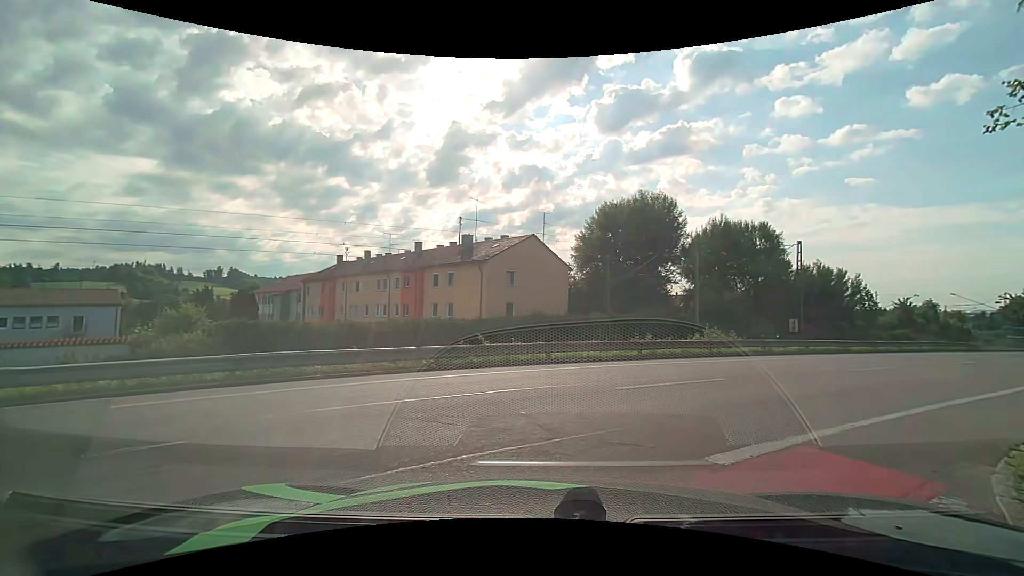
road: unclassified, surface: asphalt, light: Day
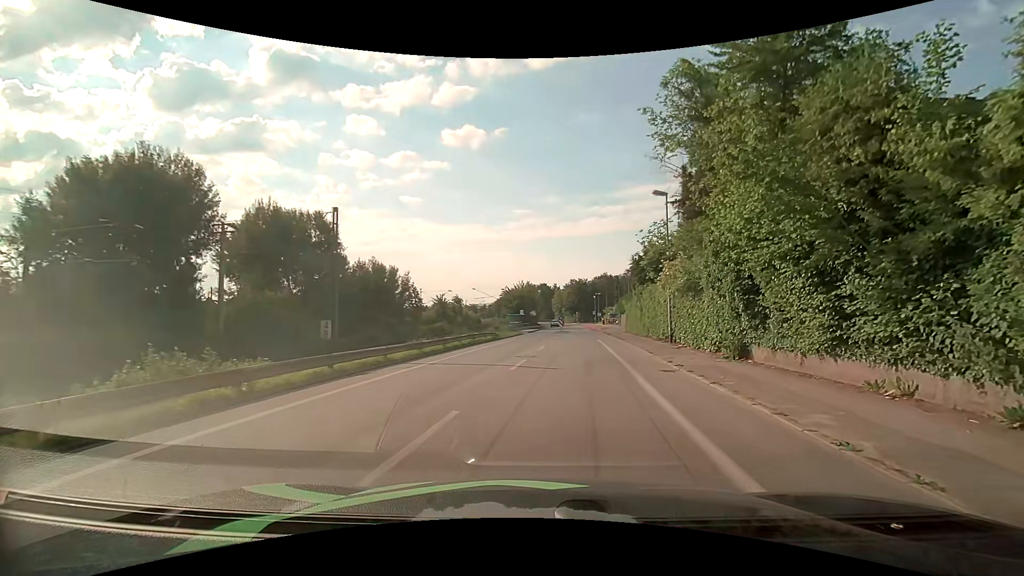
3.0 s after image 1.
(+5.7, +11.5) m; +48°
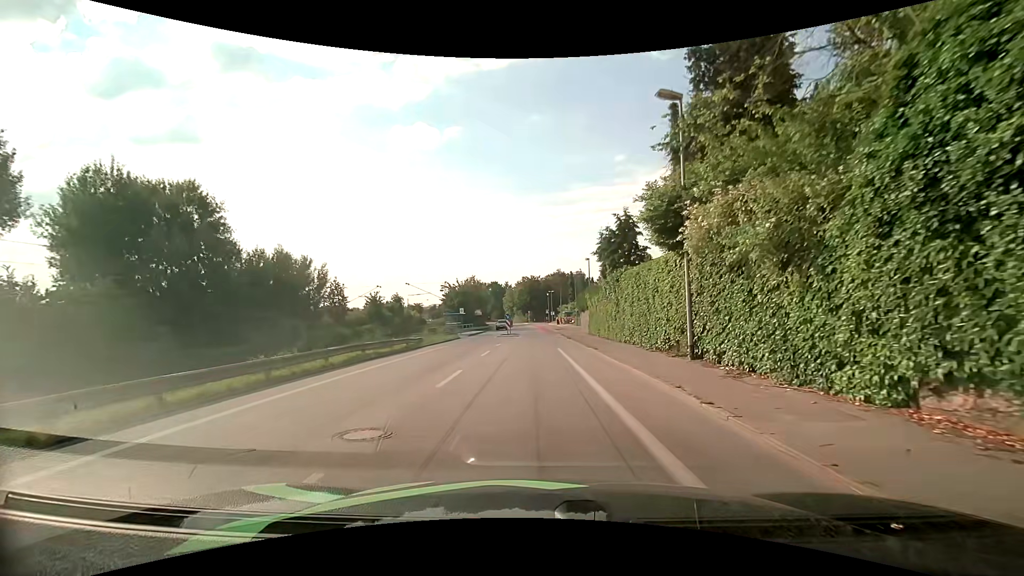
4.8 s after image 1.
(+1.0, +12.6) m; +6°
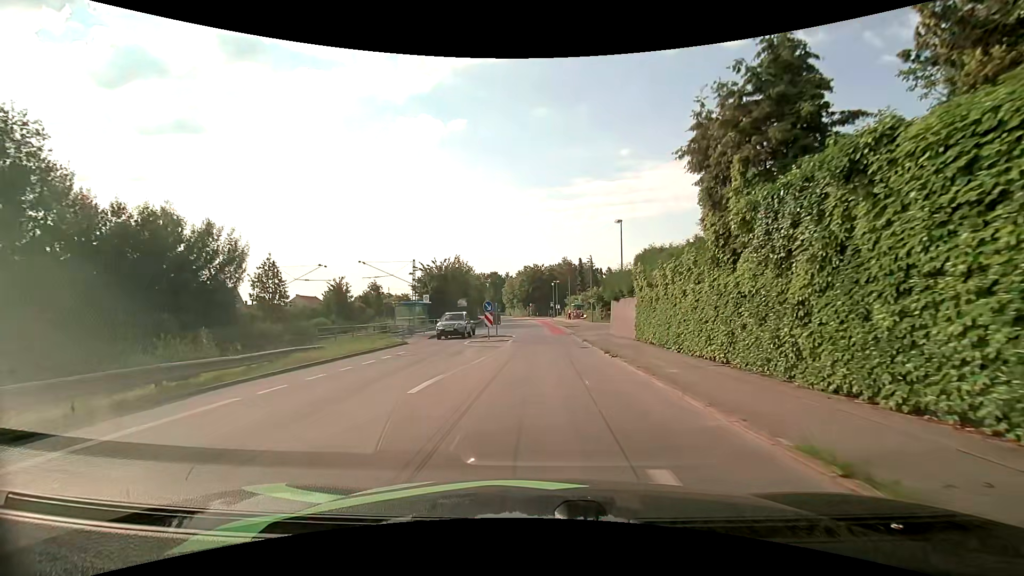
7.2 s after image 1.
(-0.1, +19.8) m; 0°
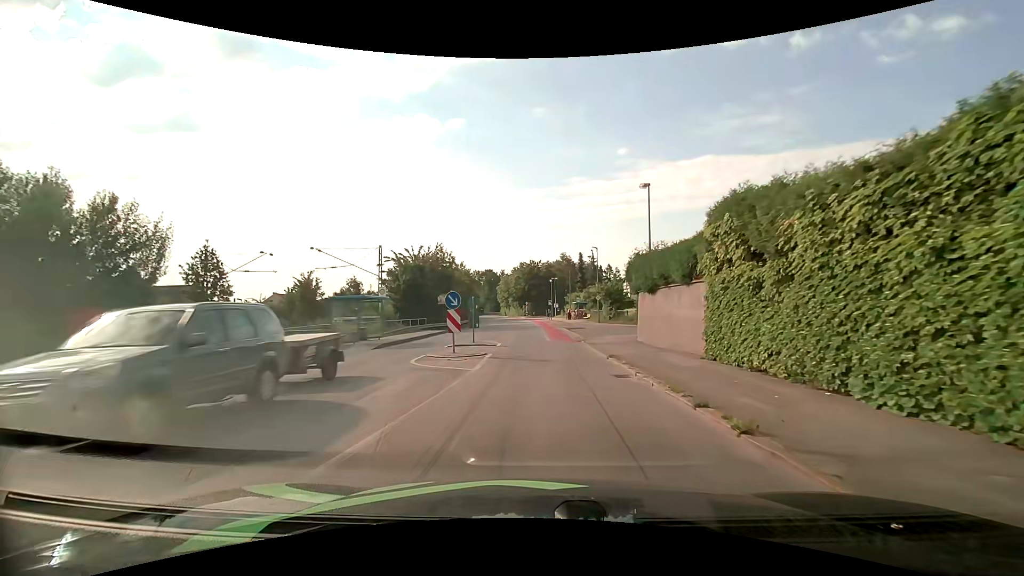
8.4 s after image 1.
(0.0, +10.1) m; +1°
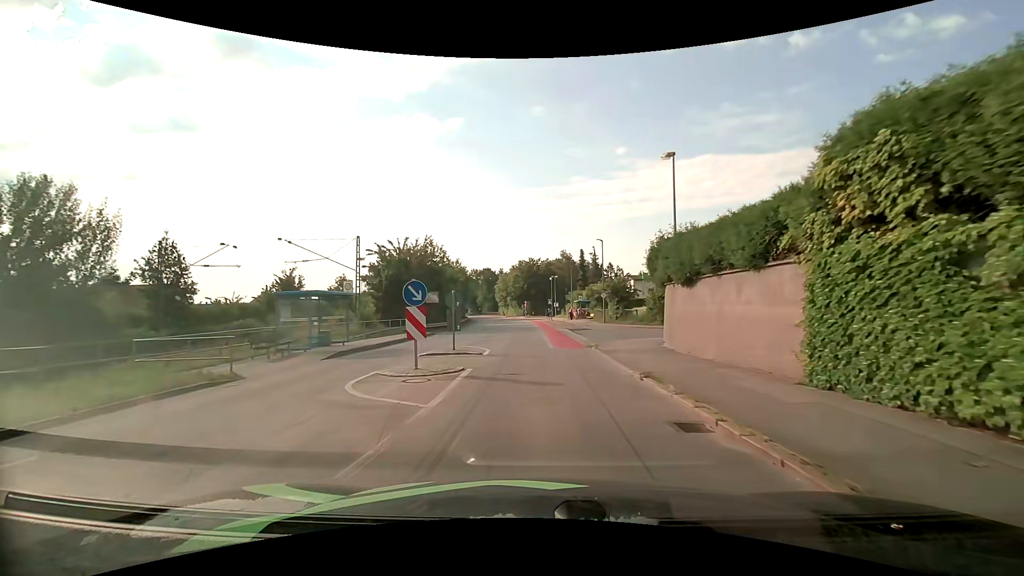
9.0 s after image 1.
(-0.1, +5.0) m; -1°
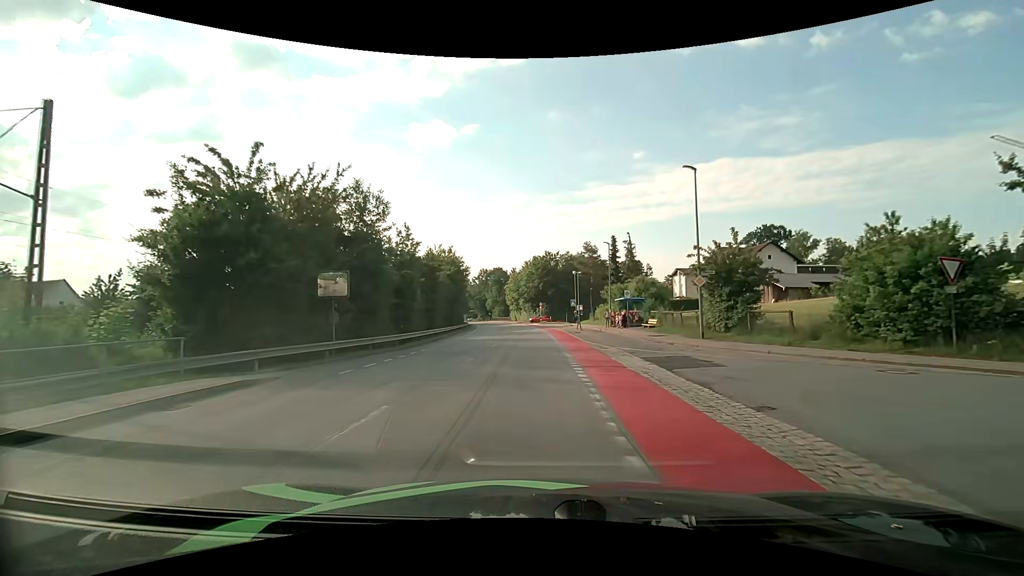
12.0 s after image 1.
(-0.2, +24.9) m; -1°
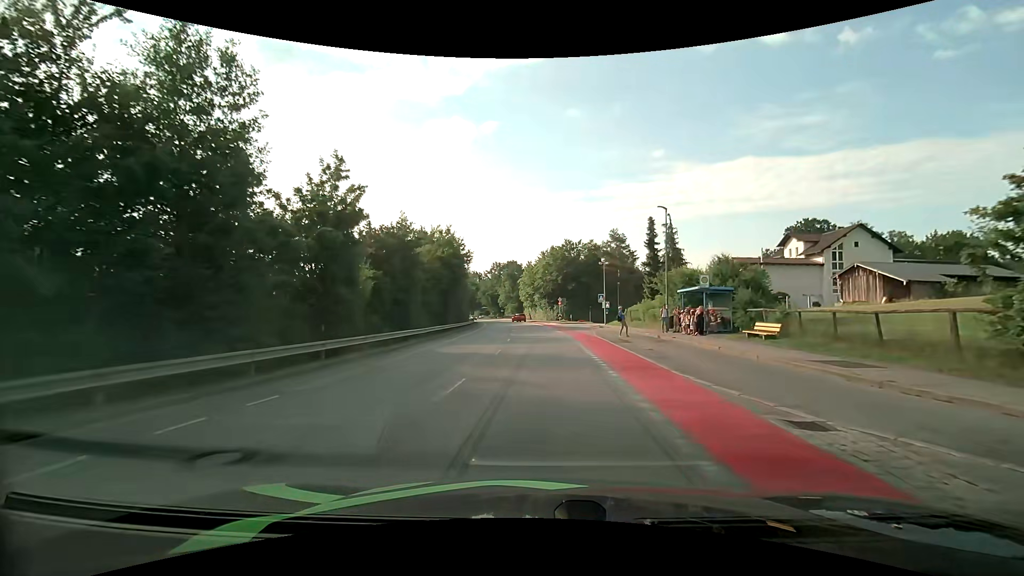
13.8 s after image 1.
(-0.4, +15.2) m; -2°
(0, +10) (0, +20) (0, +30) (+1, +40) (+3, +50) (+4, +60) (+7, +69) (+12, +78) (+19, +85) (+26, +92) m
